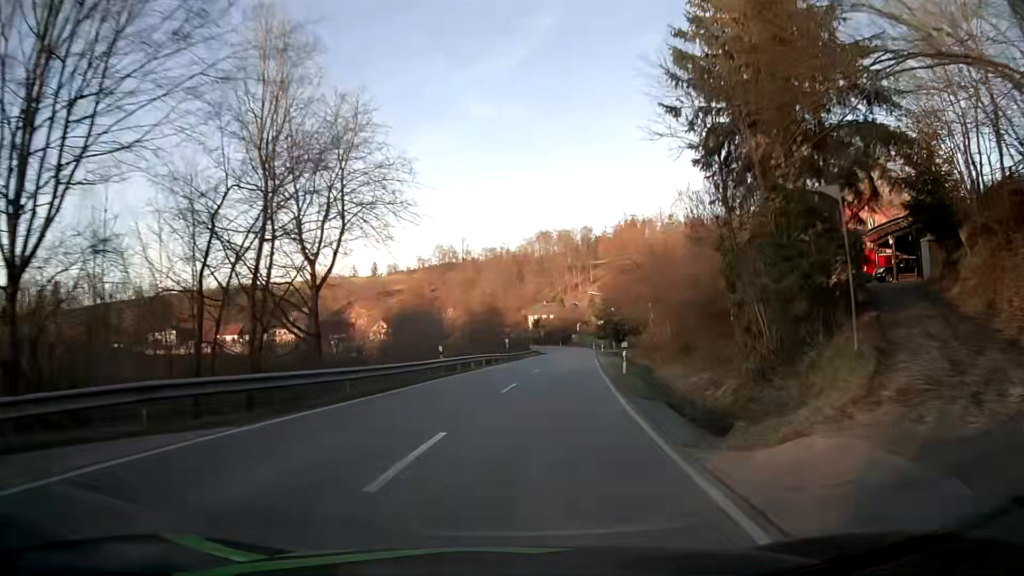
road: secondary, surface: asphalt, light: Day
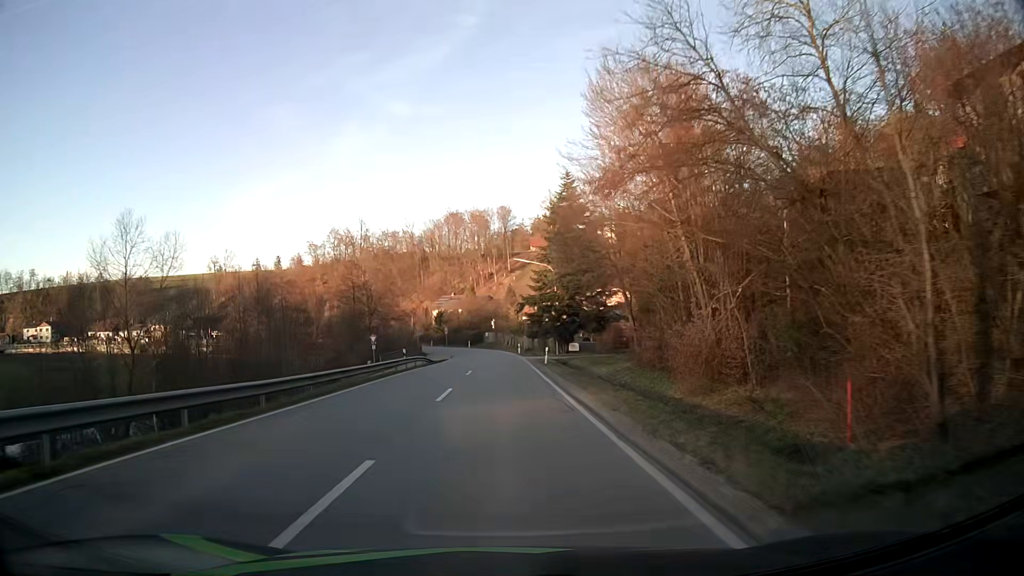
(+3.7, +38.0) m; +8°
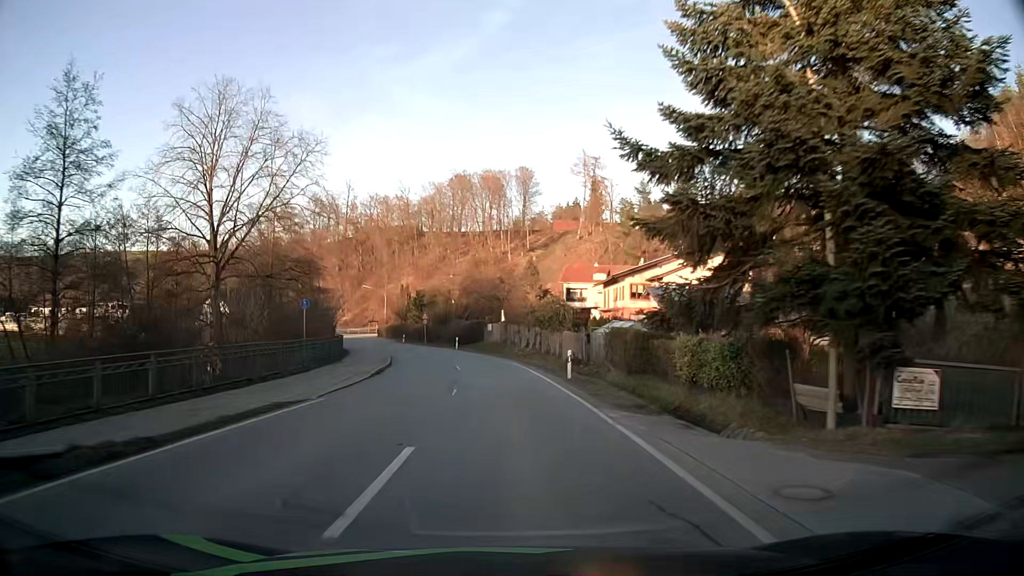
(-0.4, +47.0) m; -1°
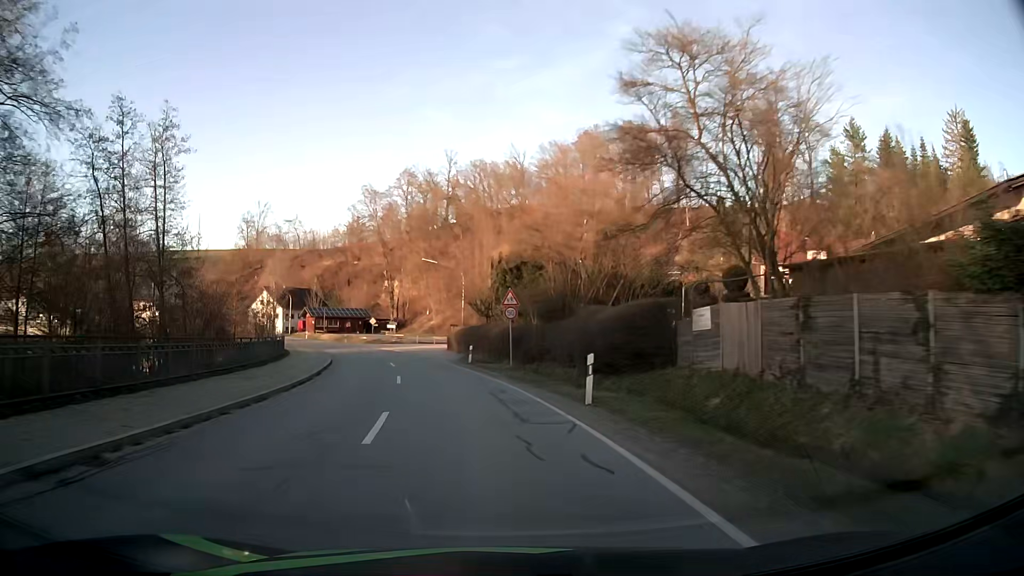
(-2.5, +44.6) m; -10°
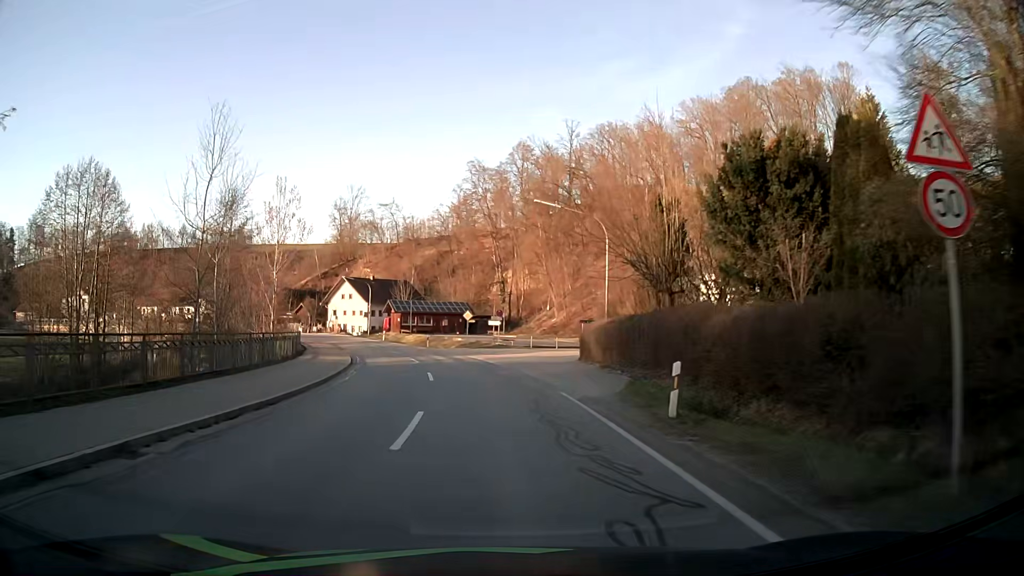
(-2.5, +24.6) m; -11°
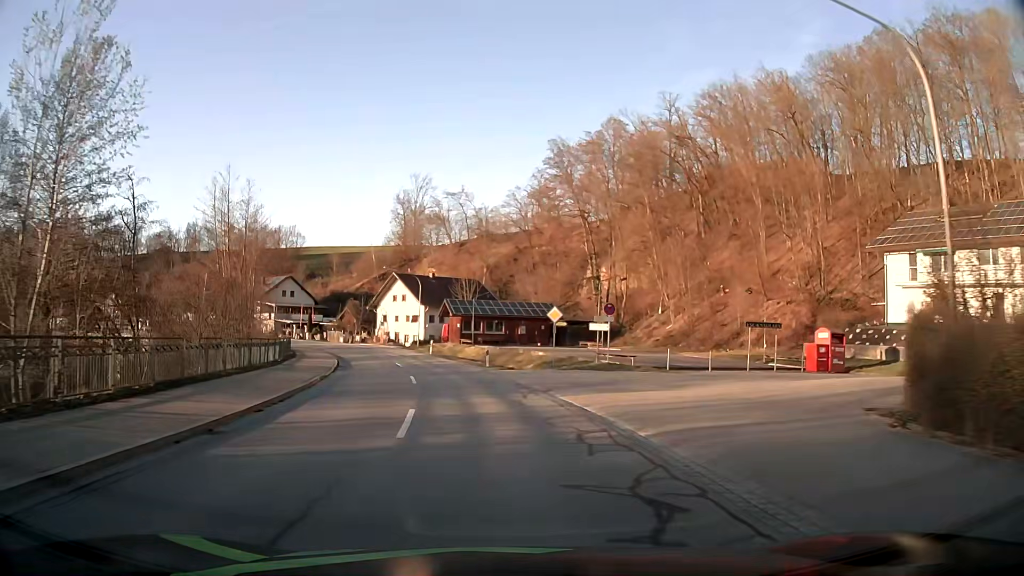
(-1.2, +22.5) m; -7°
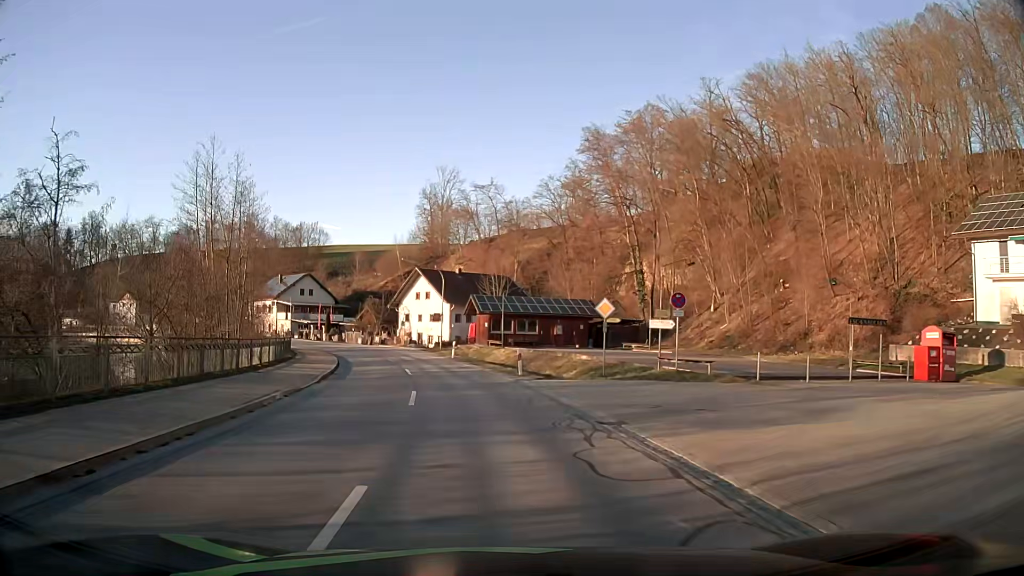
(-0.1, +7.3) m; -2°
